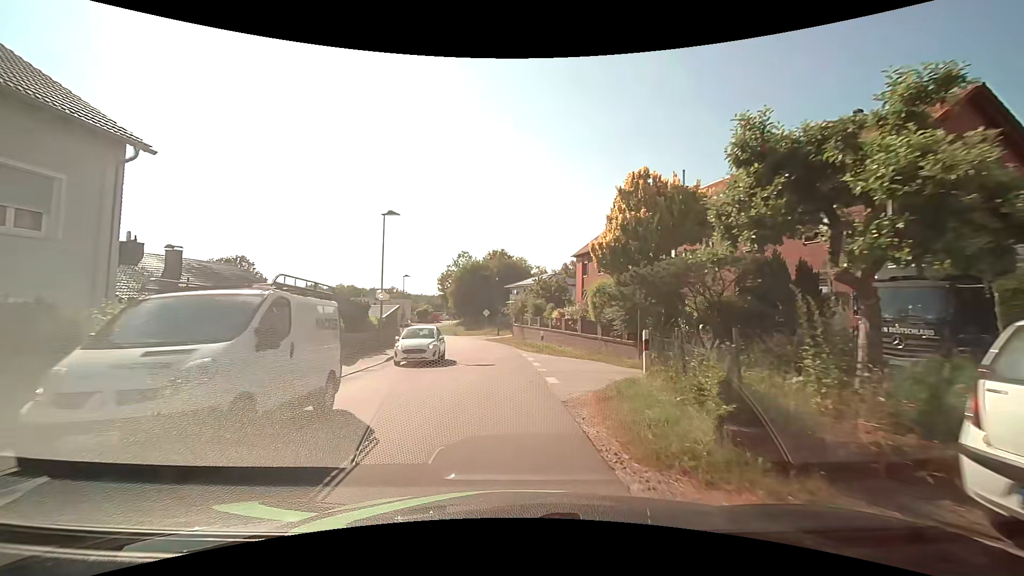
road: unclassified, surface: asphalt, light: Day
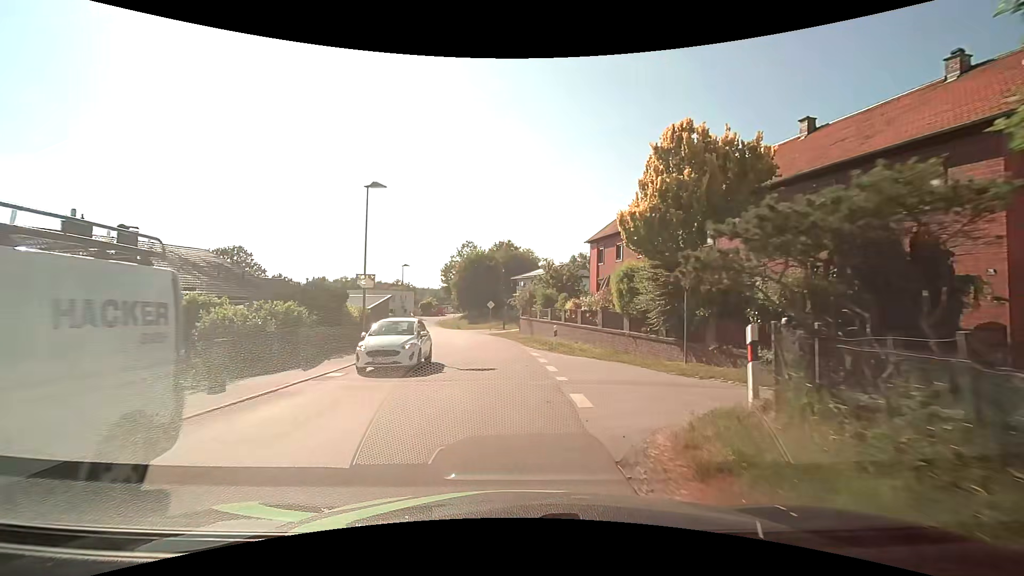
(0.0, +4.6) m; 0°
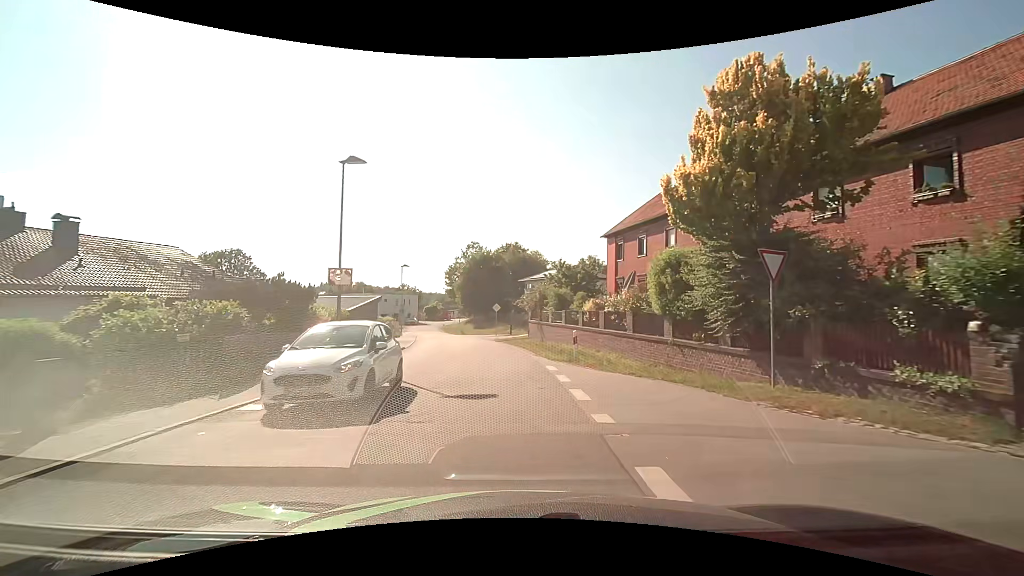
(-0.1, +4.6) m; -1°
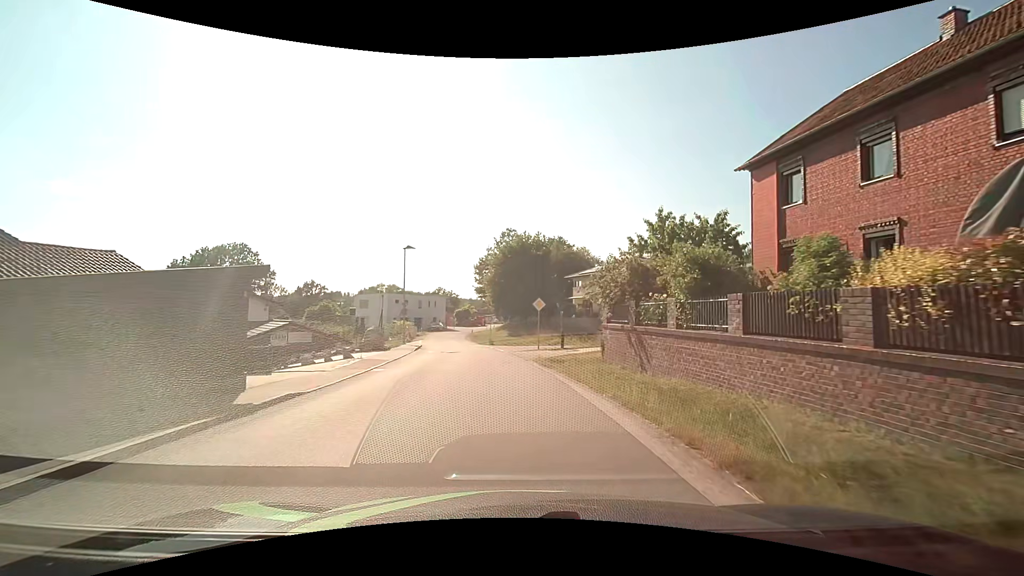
(-0.7, +17.6) m; -5°
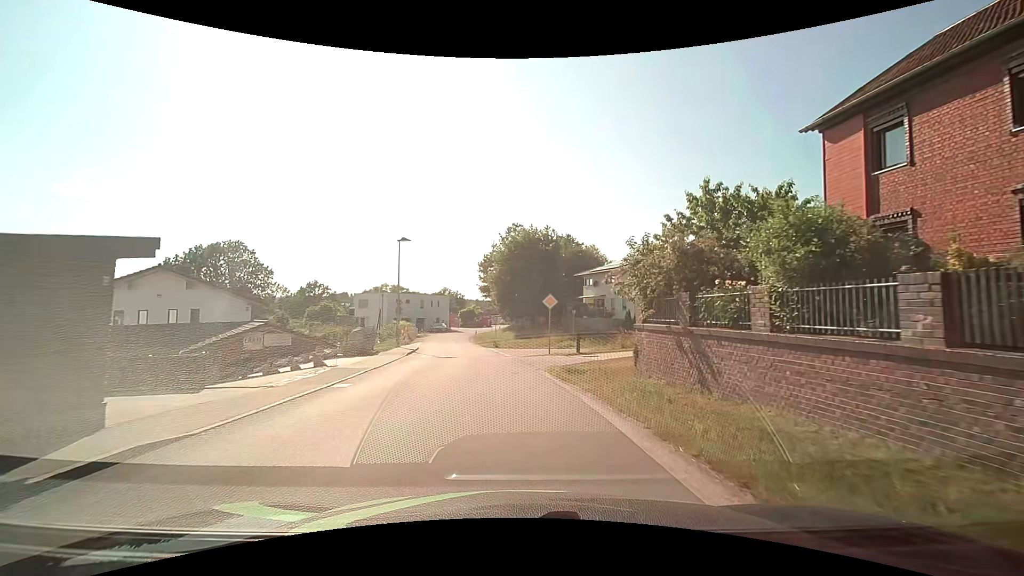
(0.0, +4.2) m; -1°
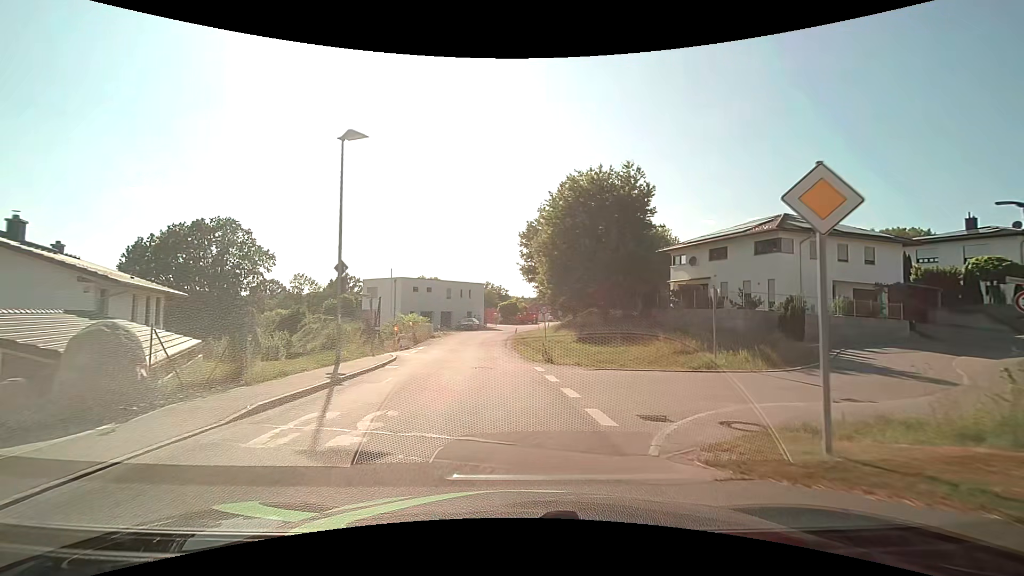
(-0.8, +20.0) m; -5°
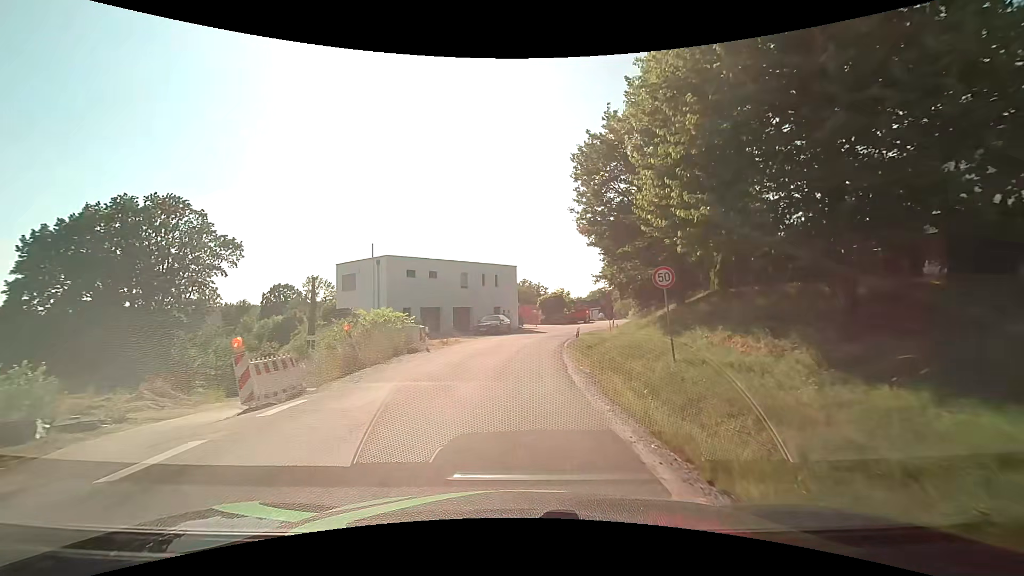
(-0.8, +22.2) m; -4°
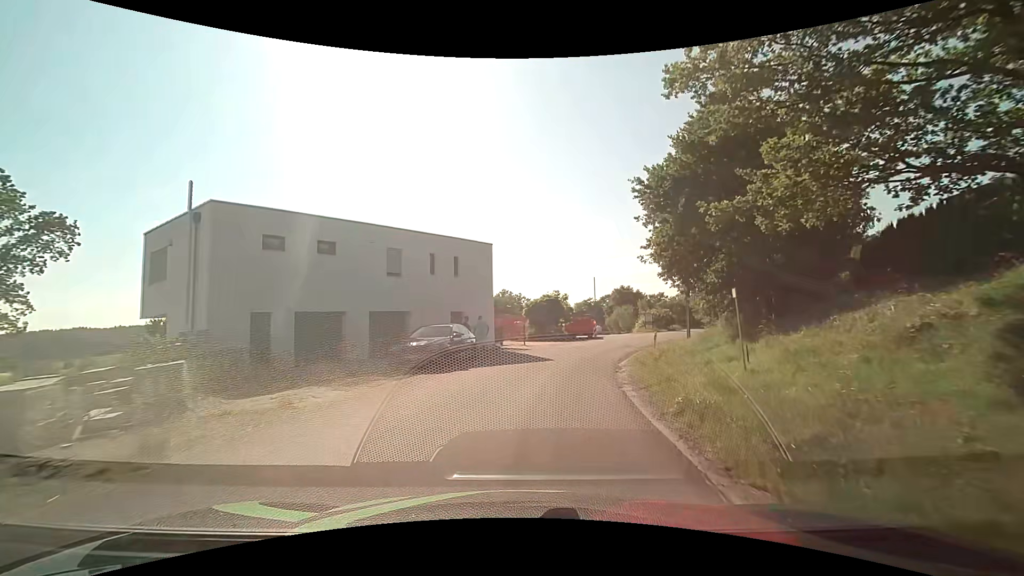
(0.0, +20.3) m; +2°
(0, +10) (+2, +20) (+5, +29) (+8, +39) (+13, +48) (+17, +57) (+22, +66) (+27, +74) (+31, +83) (+36, +92) m
